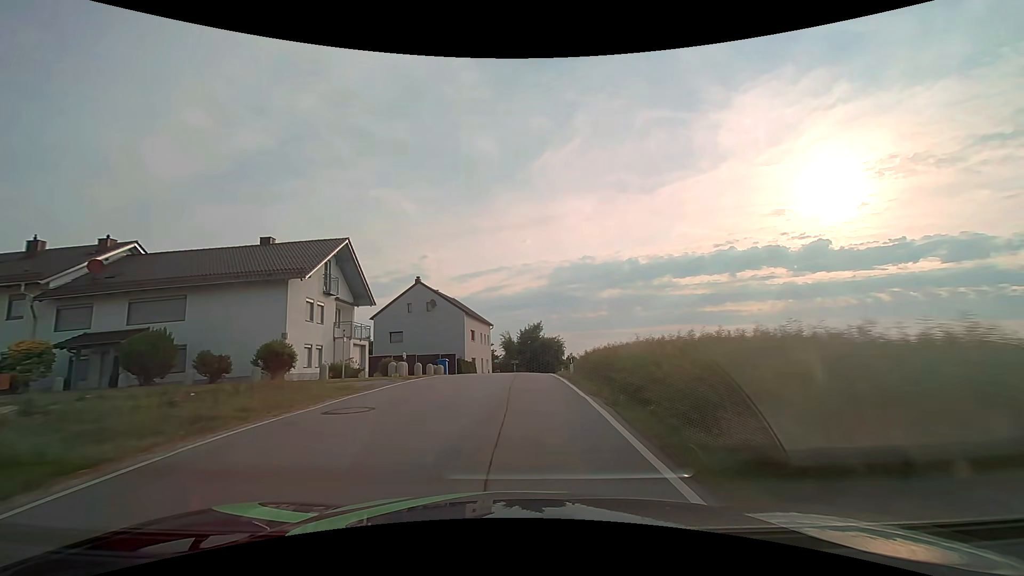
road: secondary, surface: asphalt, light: Day
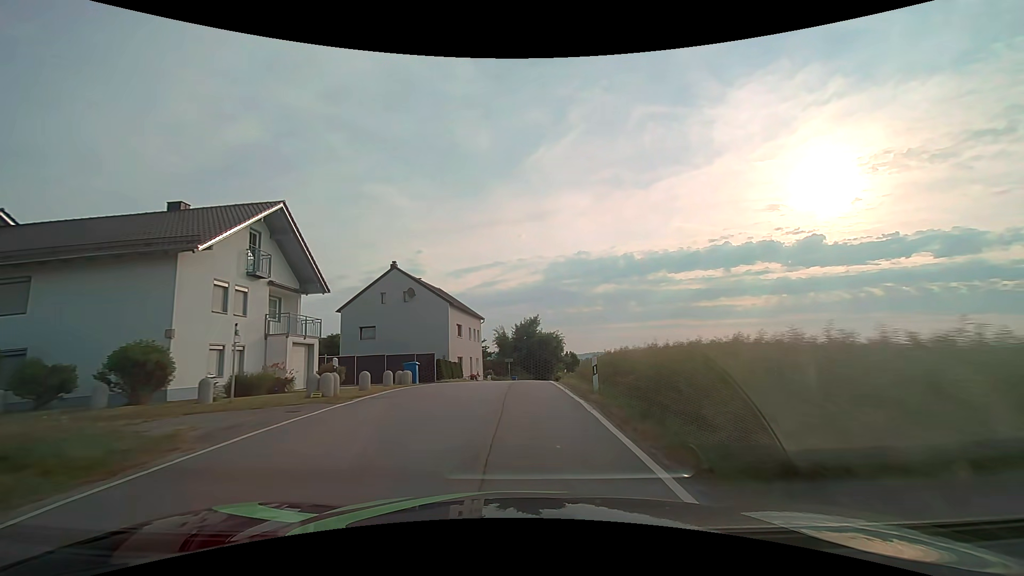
(+0.1, +7.8) m; +1°
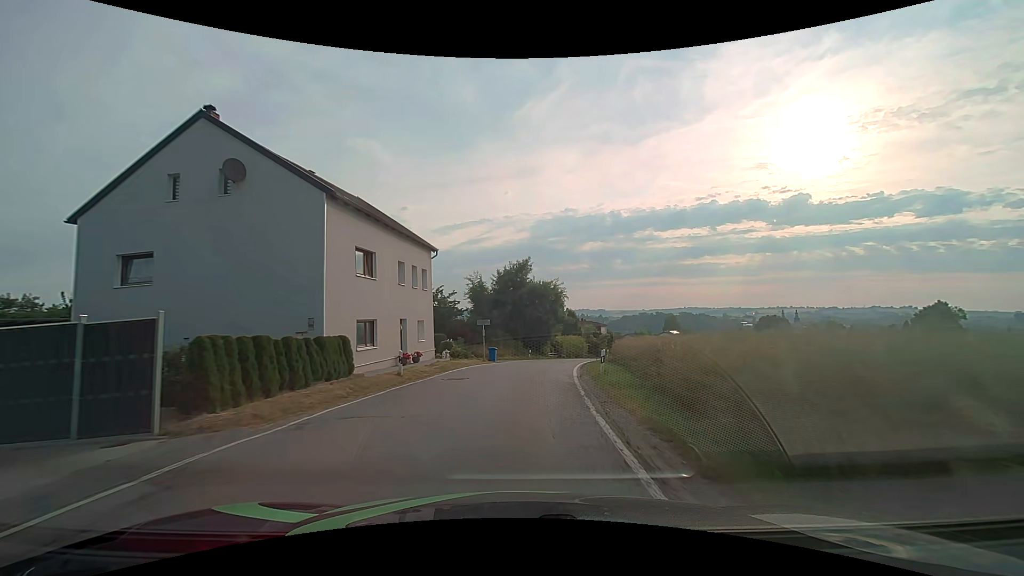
(+0.3, +23.7) m; +1°
